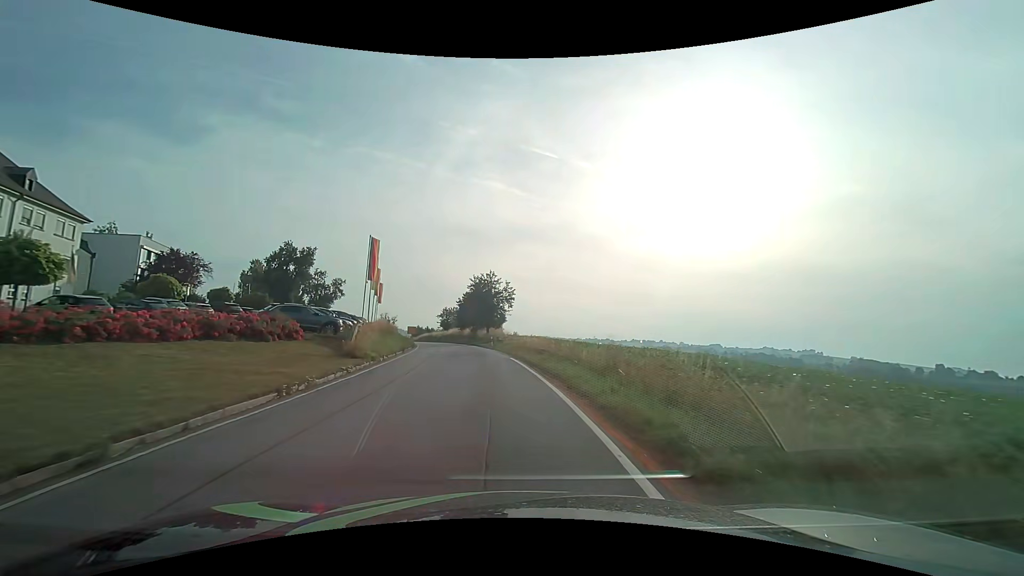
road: secondary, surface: asphalt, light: Day
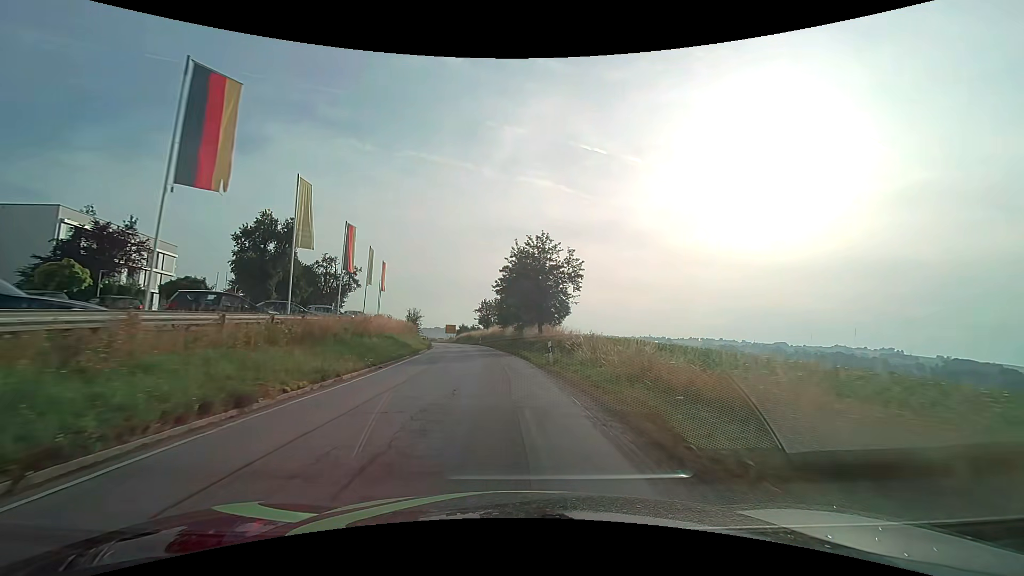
(-1.2, +24.0) m; -5°
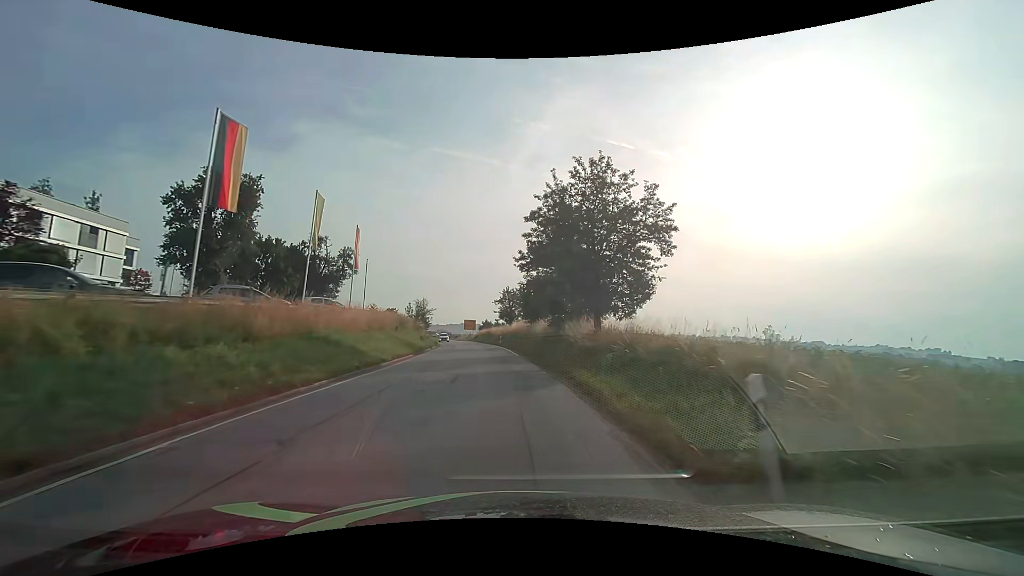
(-0.5, +16.3) m; -3°
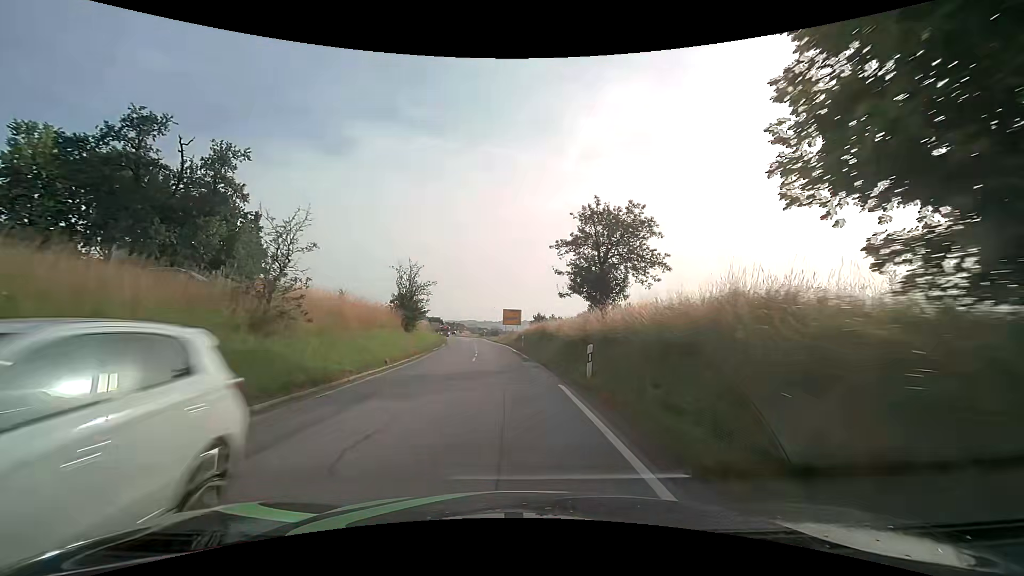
(-2.3, +41.5) m; -6°
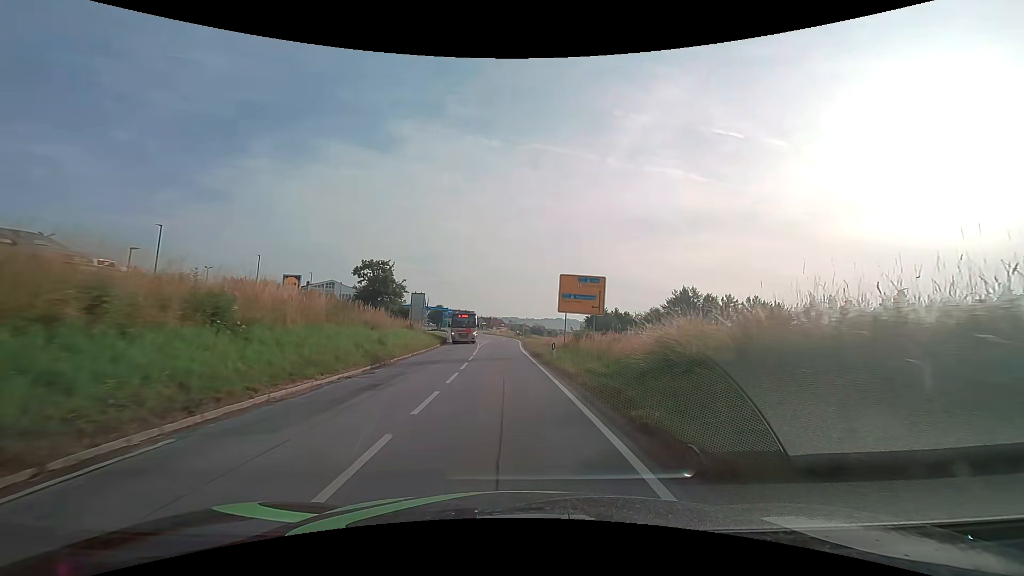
(-1.8, +42.3) m; -5°
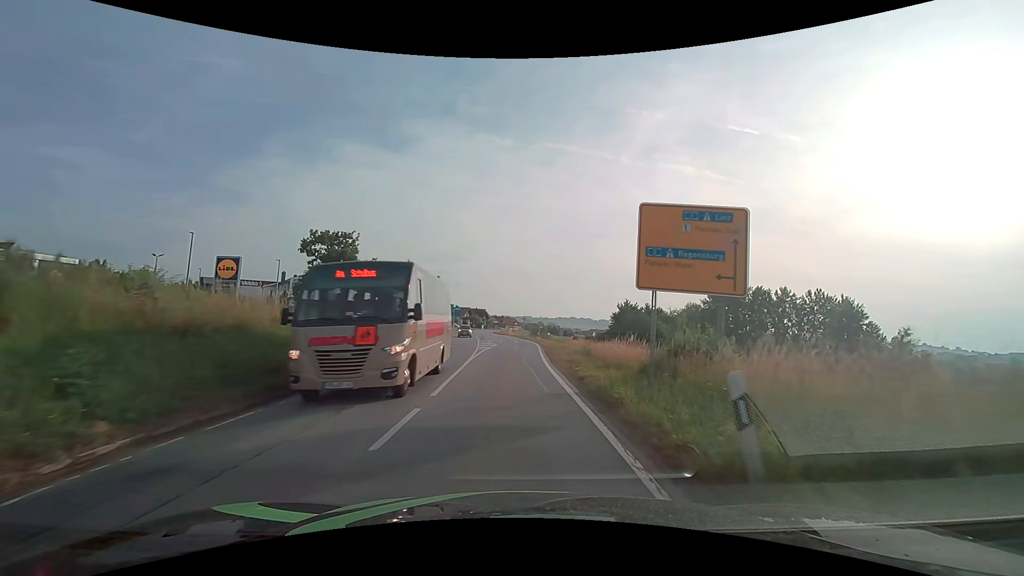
(-0.2, +16.0) m; -1°
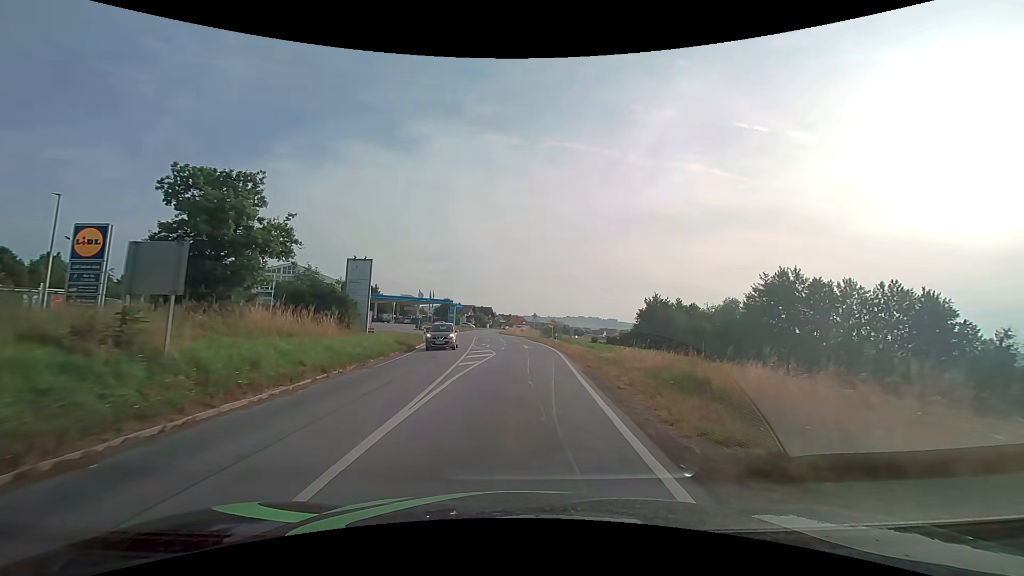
(-0.1, +15.0) m; -1°
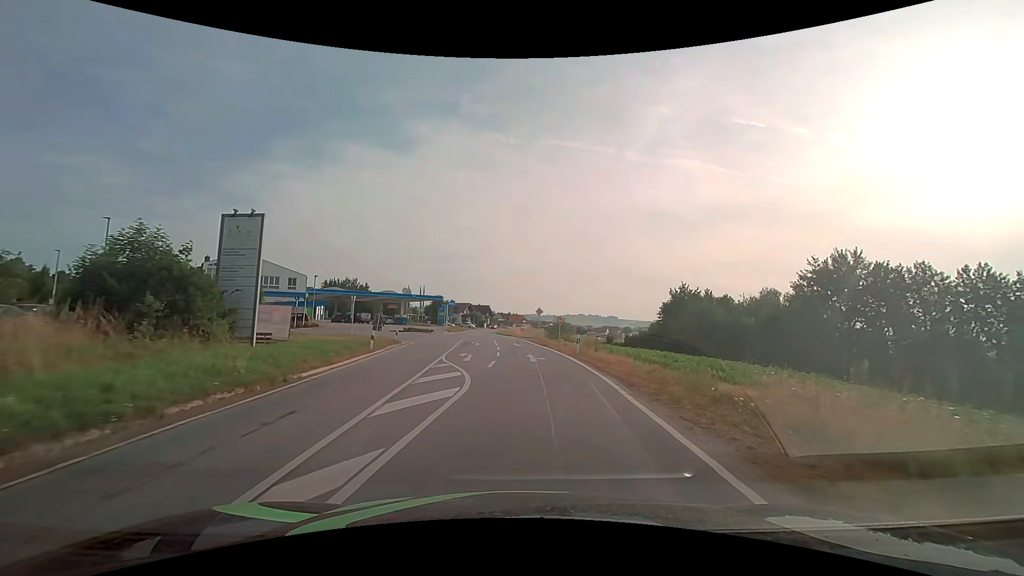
(0.0, +13.8) m; 0°
